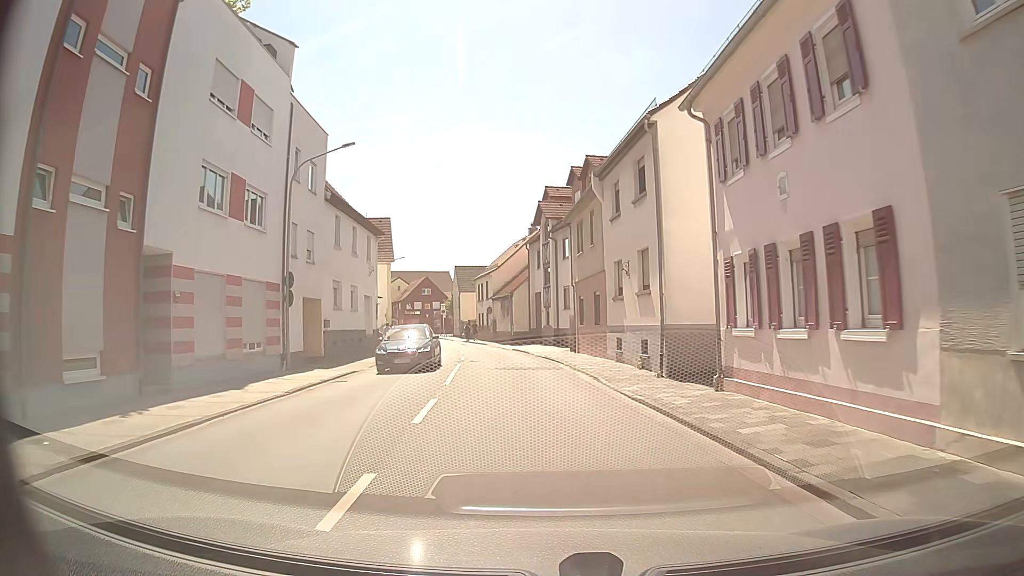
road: tertiary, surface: asphalt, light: Day
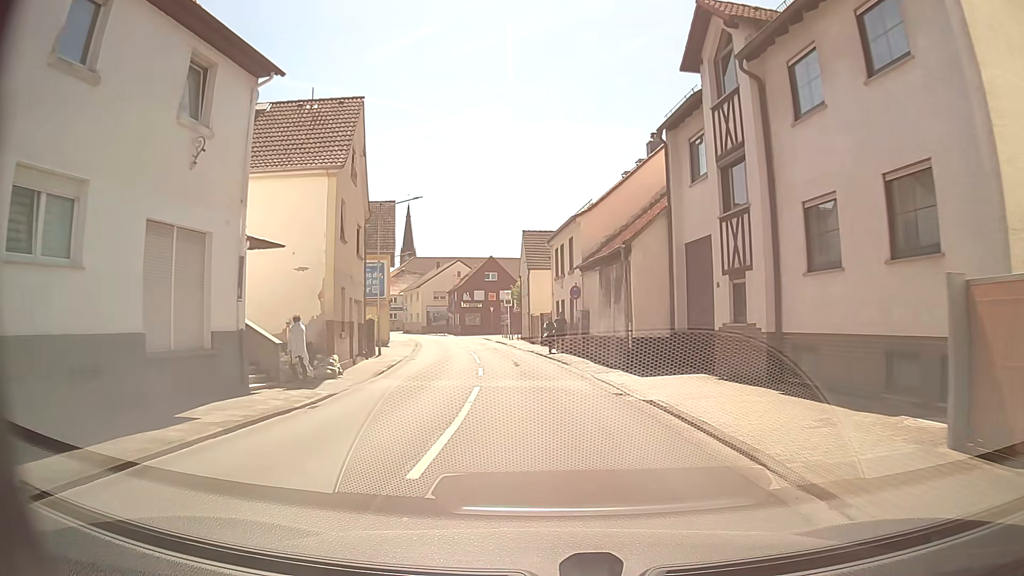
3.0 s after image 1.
(-2.2, +27.6) m; -8°
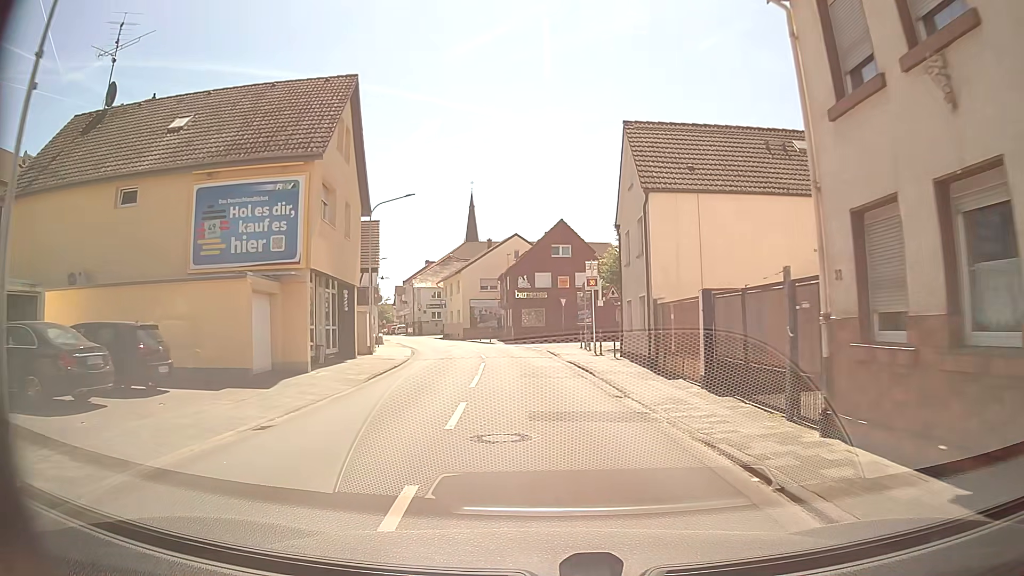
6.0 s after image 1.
(-1.9, +27.4) m; -7°
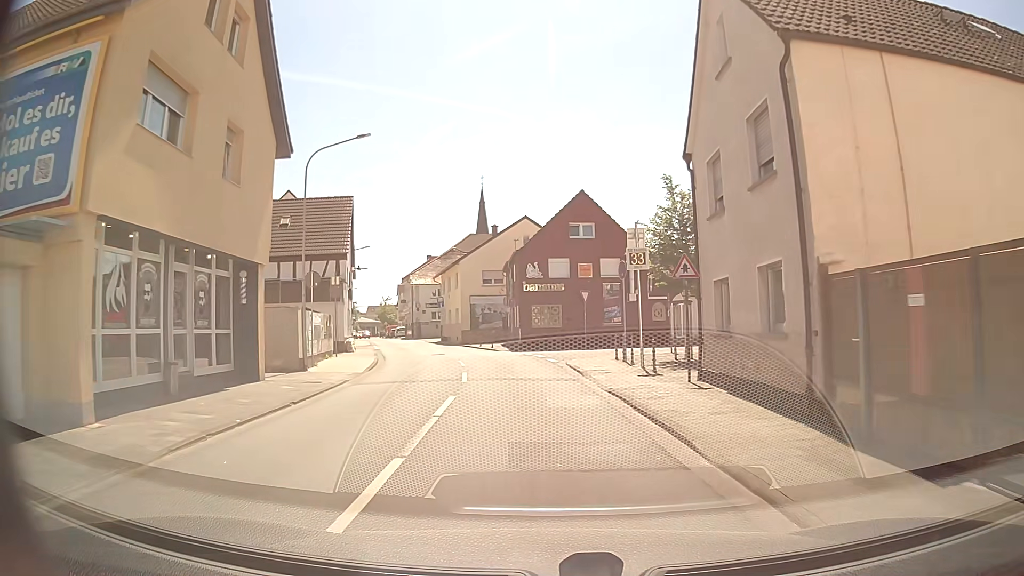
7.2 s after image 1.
(-0.1, +10.9) m; -1°
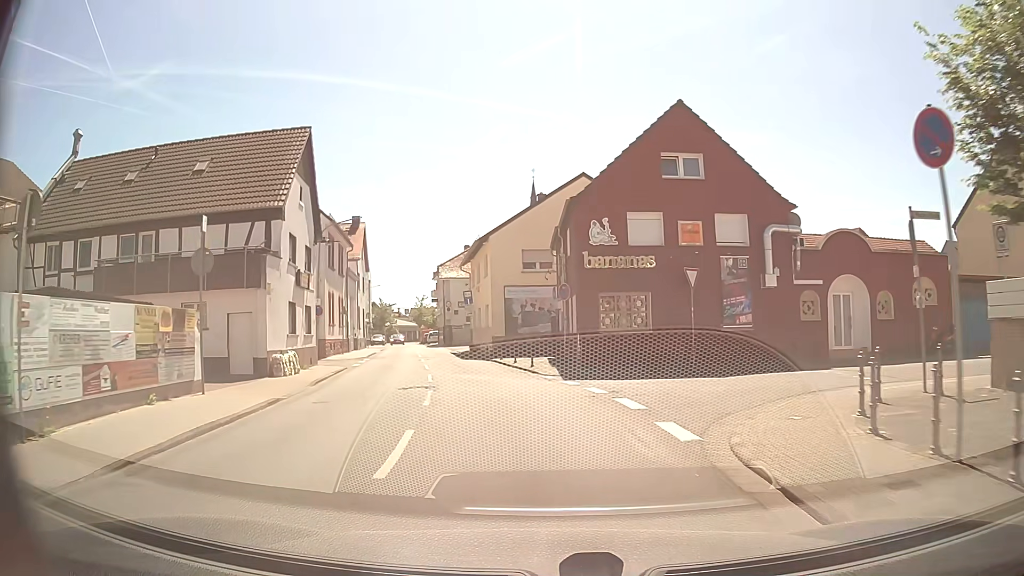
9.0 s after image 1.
(-0.6, +16.2) m; -5°
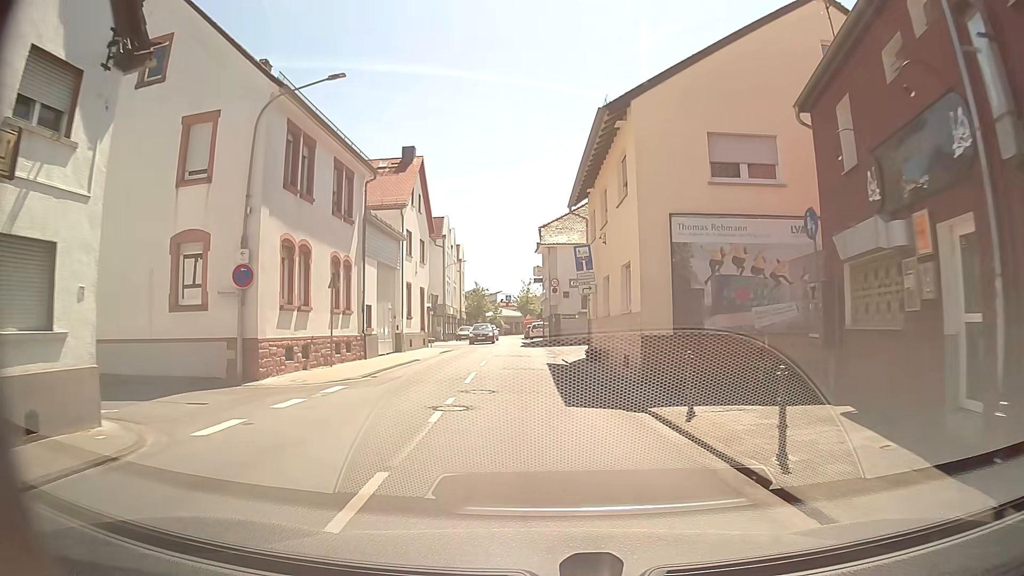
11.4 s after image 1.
(-2.1, +21.0) m; -9°
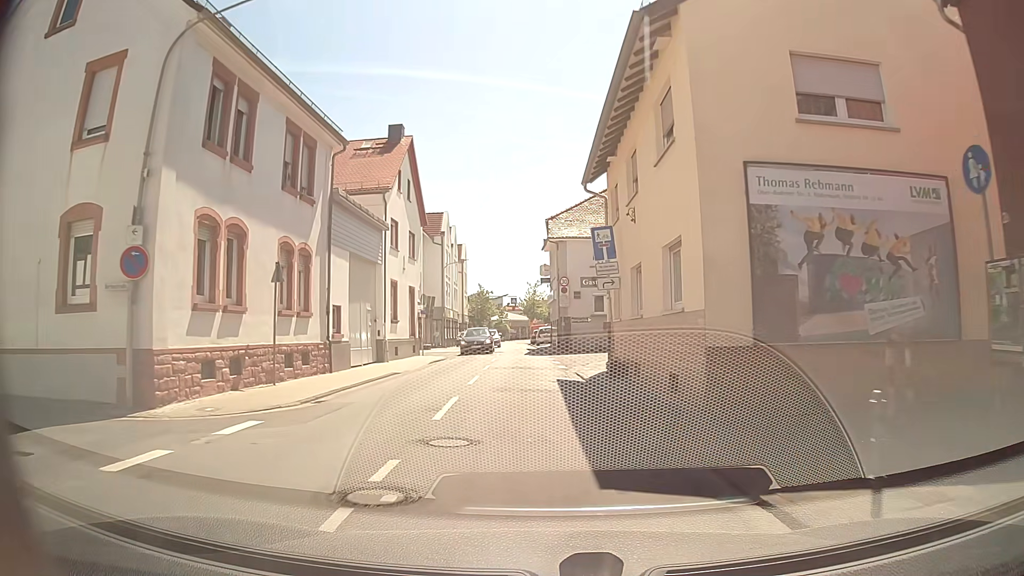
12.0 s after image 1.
(-0.1, +5.2) m; +1°
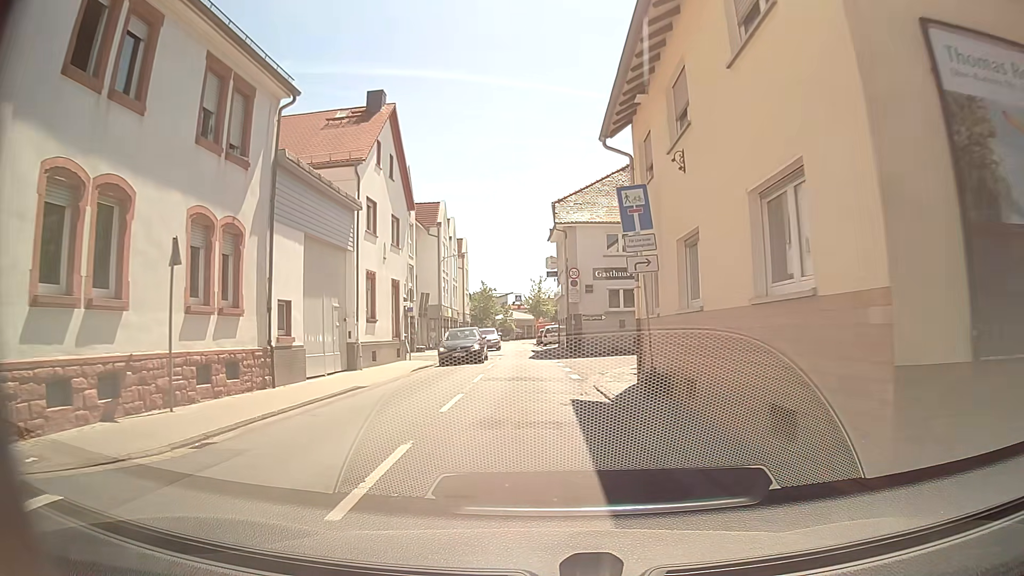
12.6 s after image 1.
(-0.2, +5.1) m; -2°
